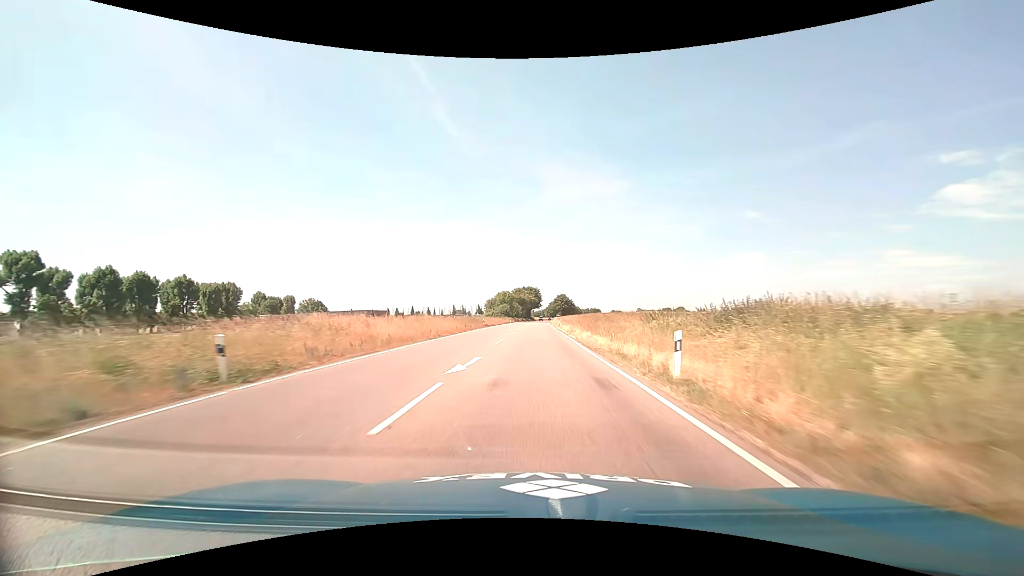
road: primary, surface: asphalt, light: Day
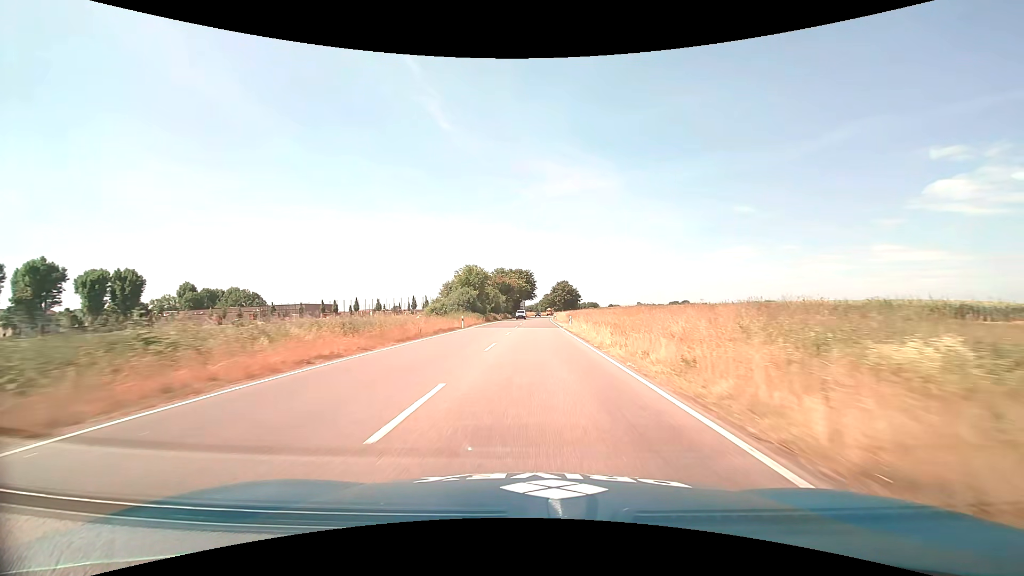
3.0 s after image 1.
(+0.5, +66.4) m; +1°
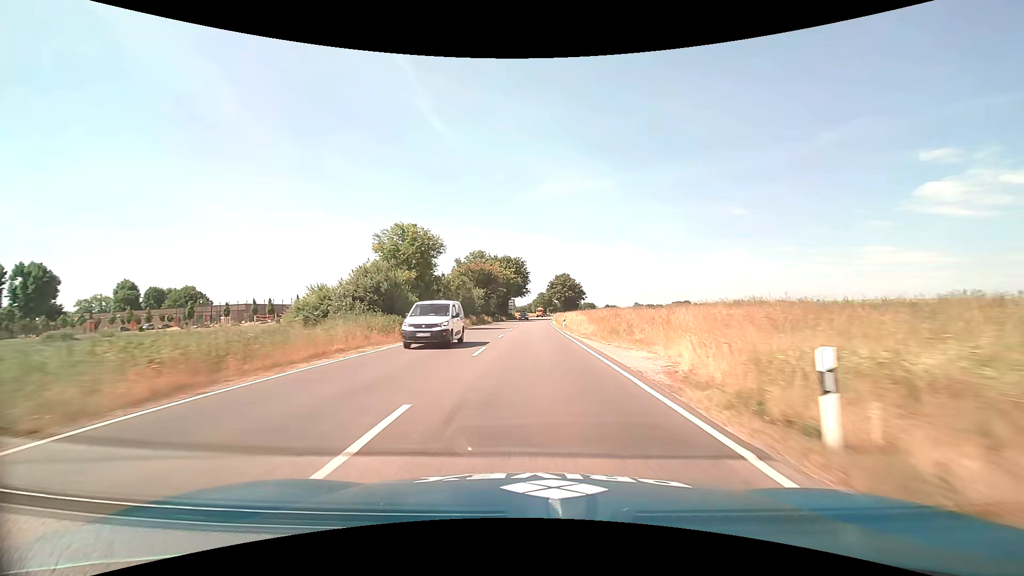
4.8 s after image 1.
(+0.3, +37.9) m; +1°
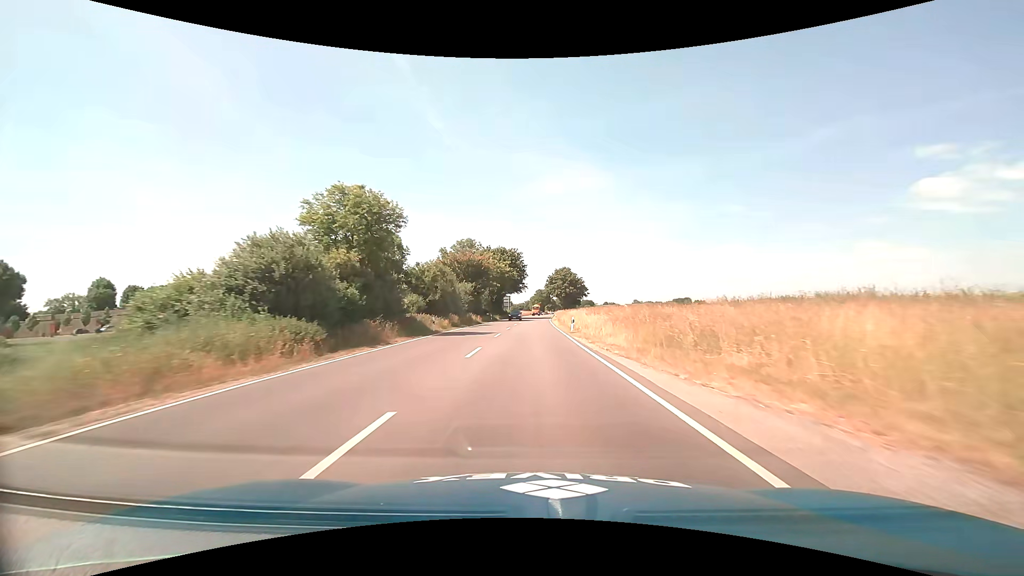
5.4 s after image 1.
(0.0, +12.4) m; 0°
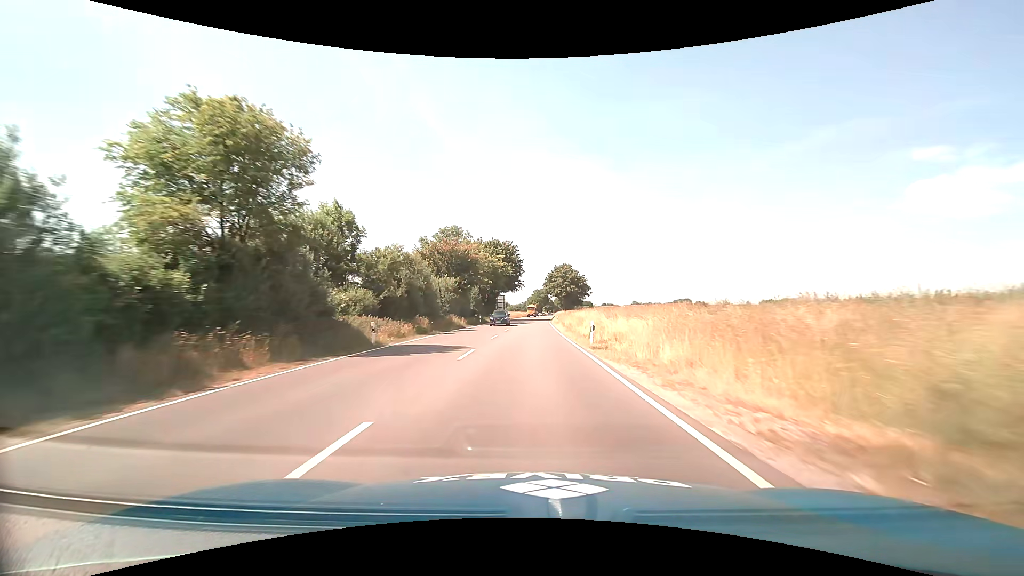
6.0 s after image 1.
(0.0, +12.4) m; 0°
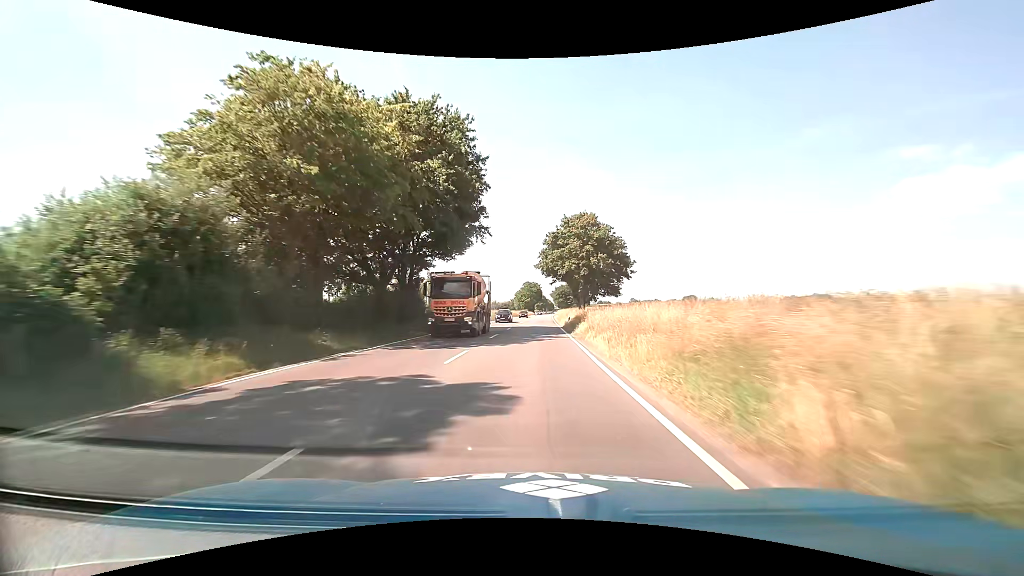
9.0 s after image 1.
(+0.6, +61.0) m; +1°
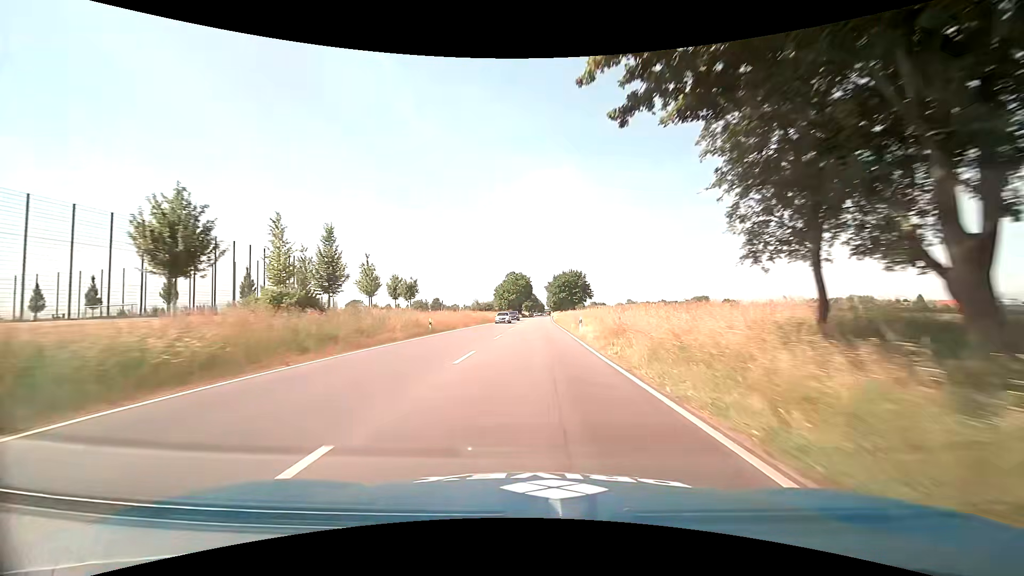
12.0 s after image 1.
(+0.7, +59.9) m; +1°
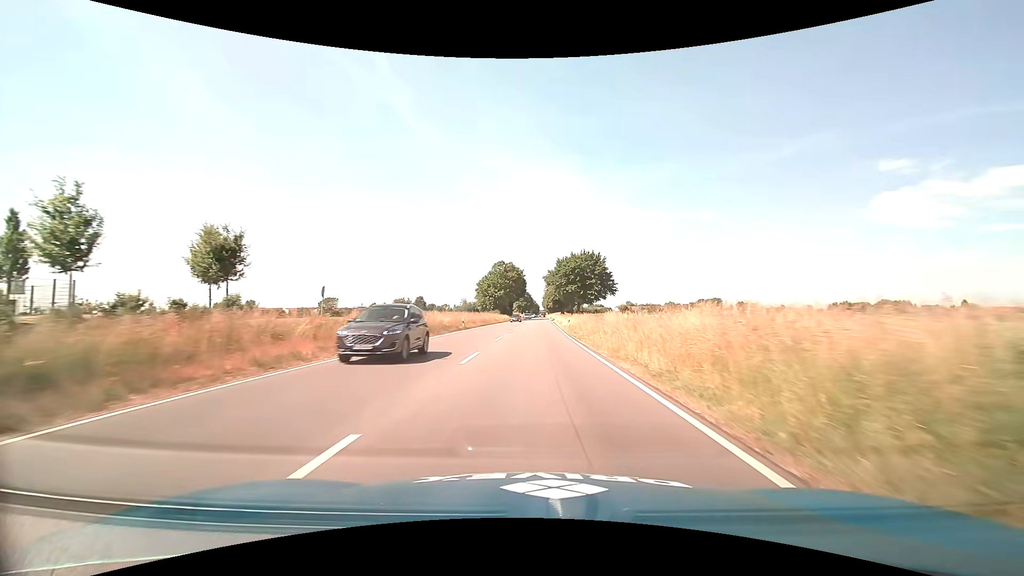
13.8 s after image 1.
(+0.4, +35.5) m; +1°
(0, +10) (0, +20) (0, +30) (0, +40) (0, +50) (0, +60) (+1, +70) (+1, +80) (+1, +90) (+1, +100) m
